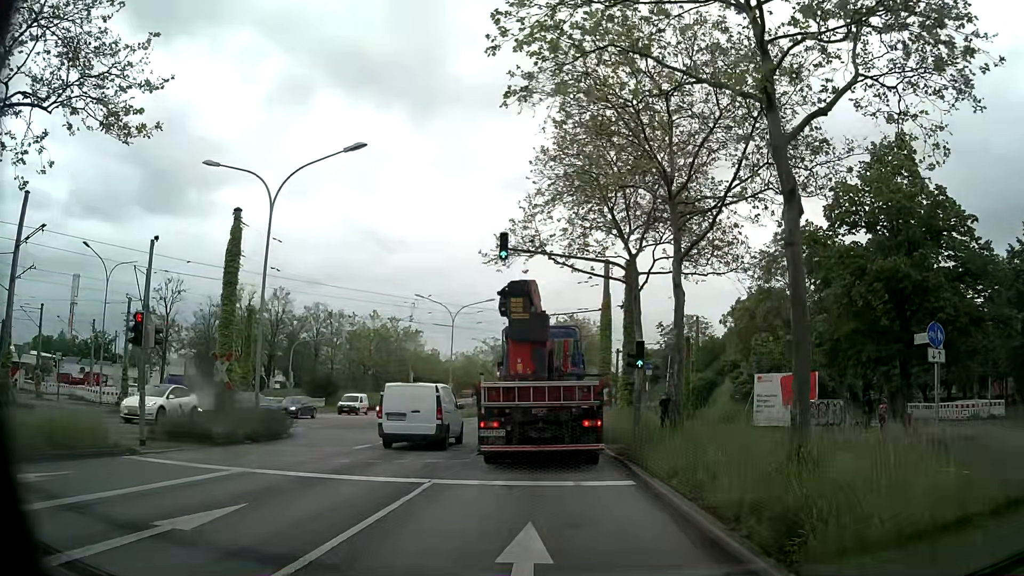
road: primary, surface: asphalt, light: Day
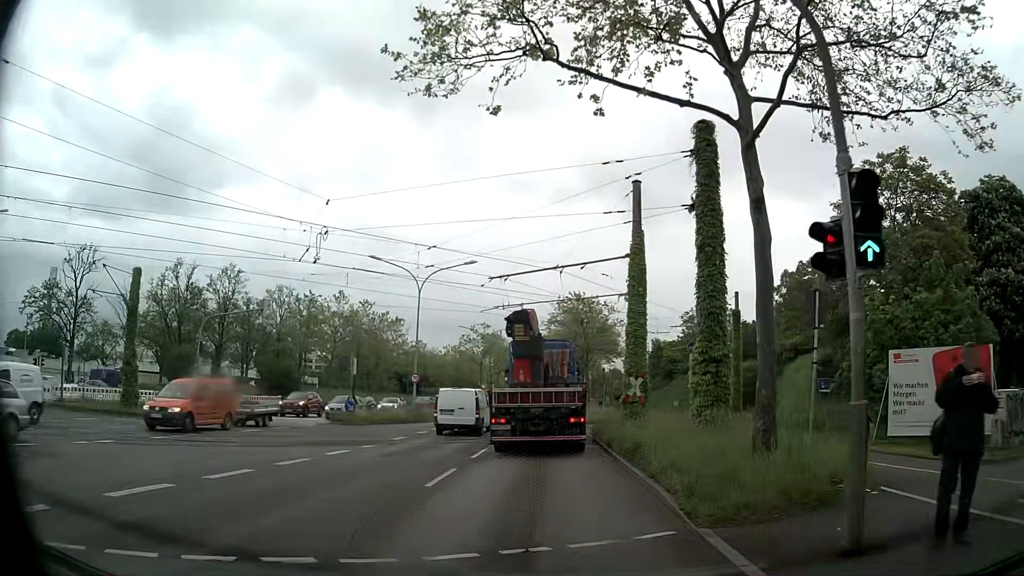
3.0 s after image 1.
(-0.2, +15.0) m; -1°
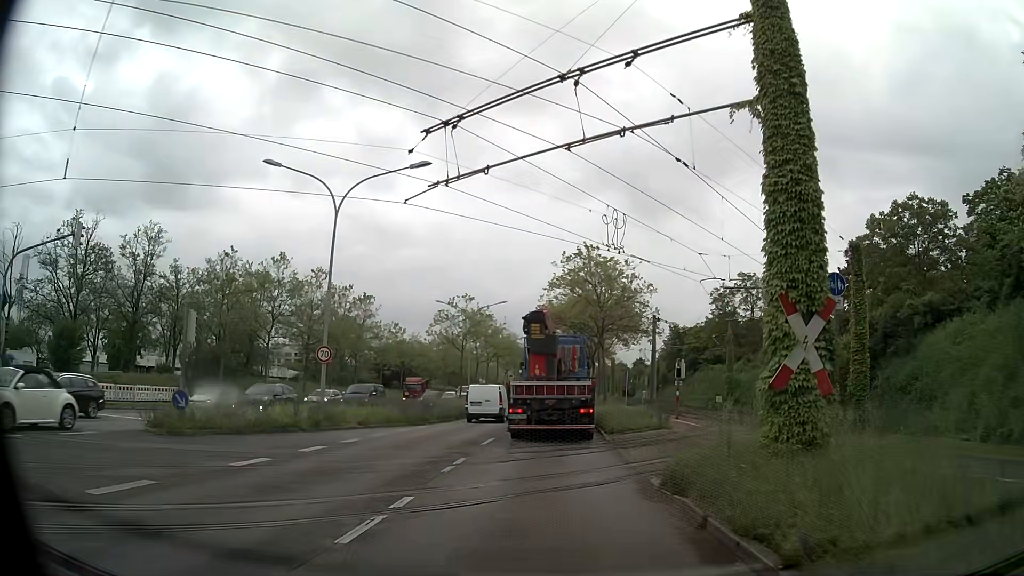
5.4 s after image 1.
(+0.1, +17.0) m; +1°
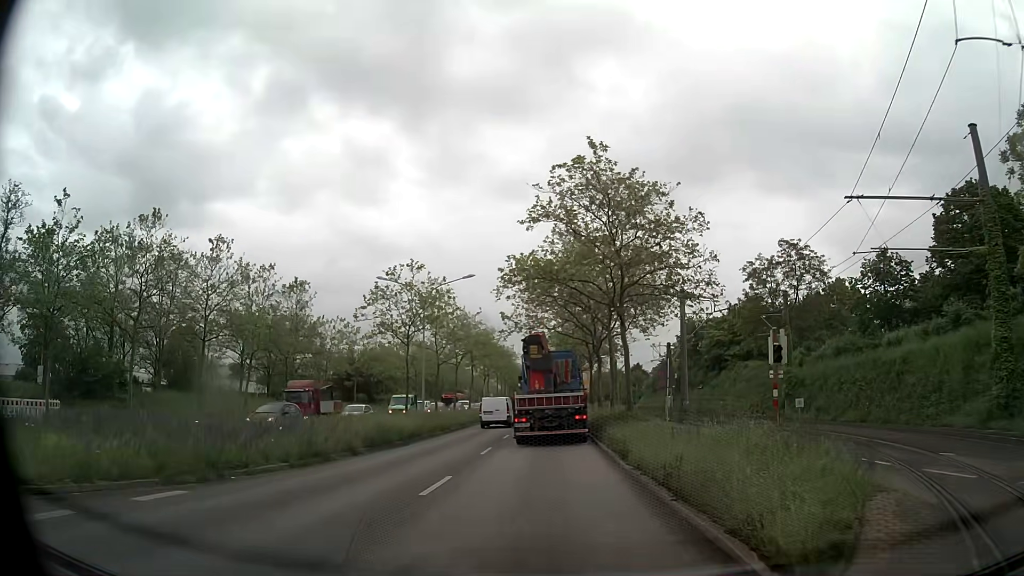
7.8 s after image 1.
(-0.1, +18.4) m; 0°
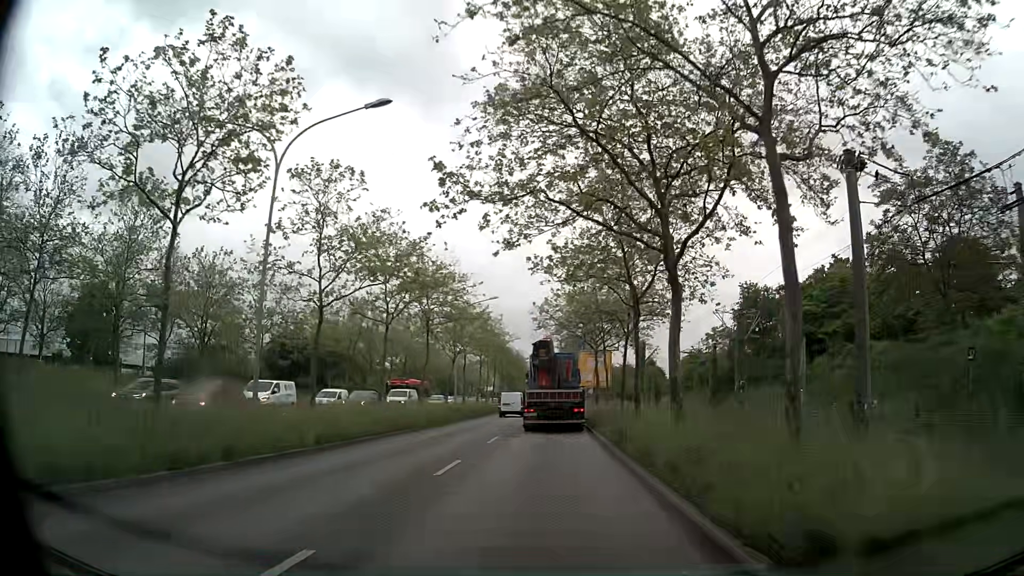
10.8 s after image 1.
(+0.1, +26.1) m; 0°
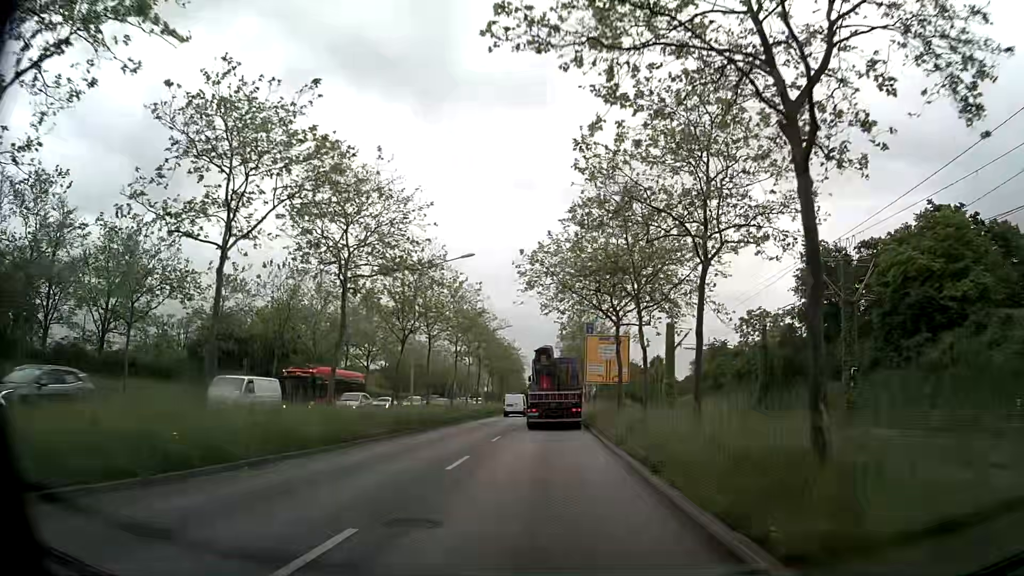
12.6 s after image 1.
(+0.1, +17.2) m; +1°
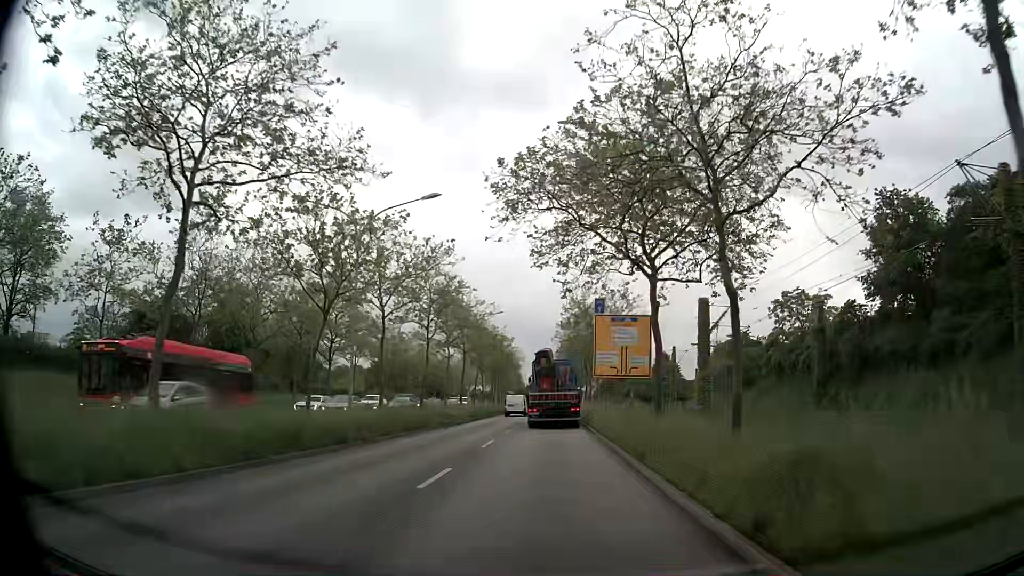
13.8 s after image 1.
(0.0, +12.0) m; 0°
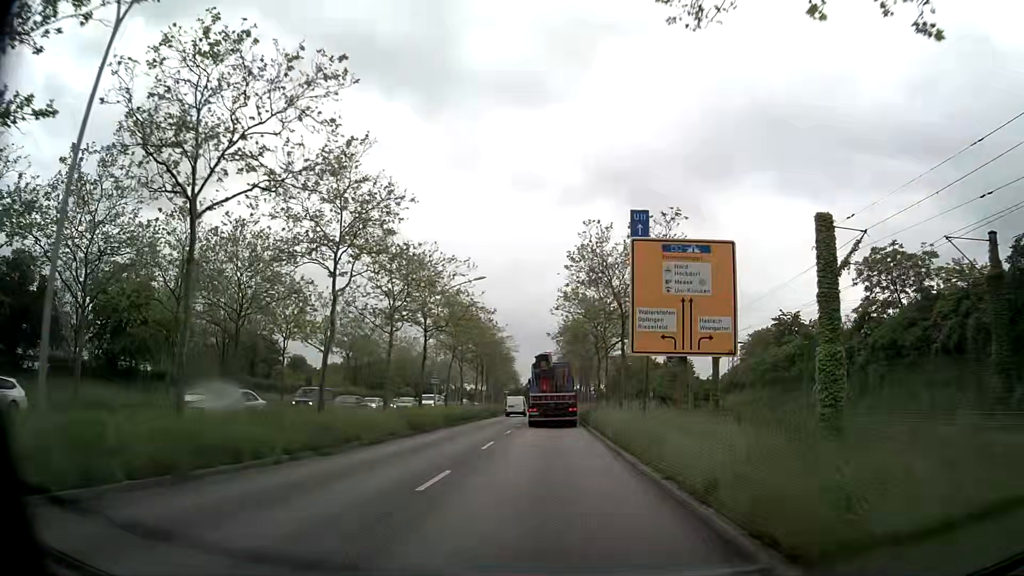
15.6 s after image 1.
(+0.1, +18.5) m; 0°
(0, +10) (0, +20) (0, +30) (0, +40) (0, +50) (0, +60) (0, +70) (0, +80) (0, +90) (-1, +100) m
